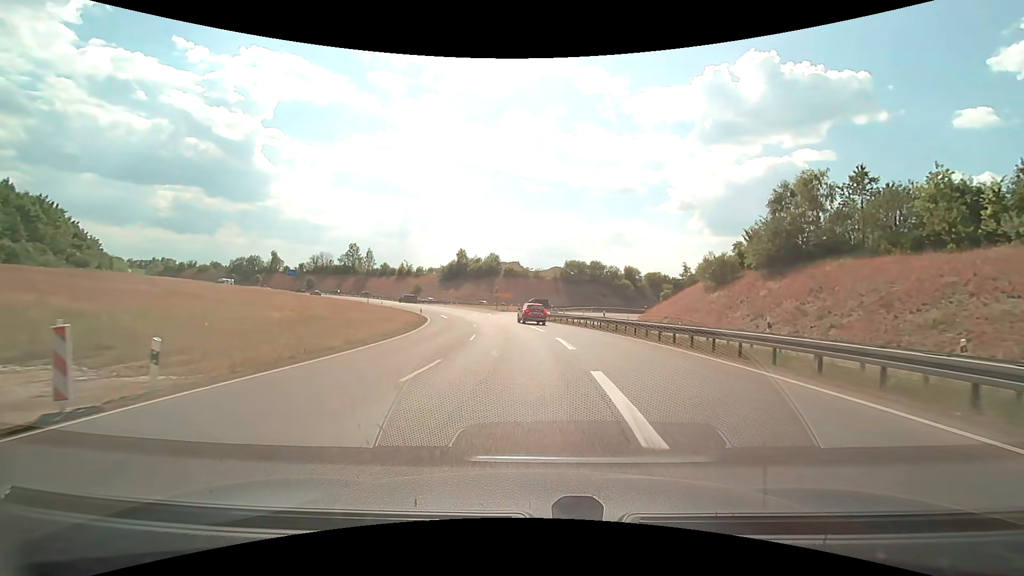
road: trunk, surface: asphalt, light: Day
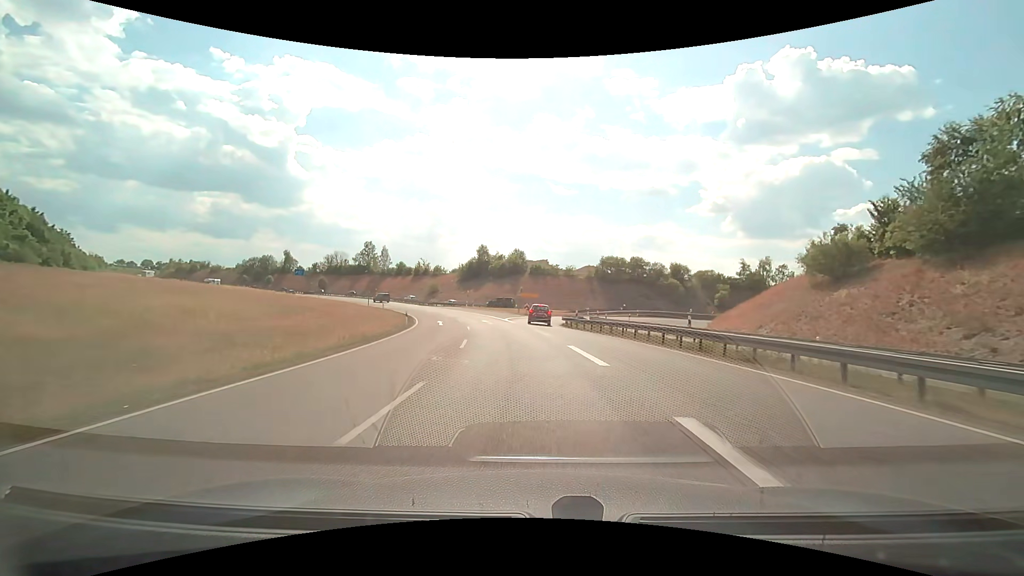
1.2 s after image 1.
(-0.5, +16.5) m; -3°
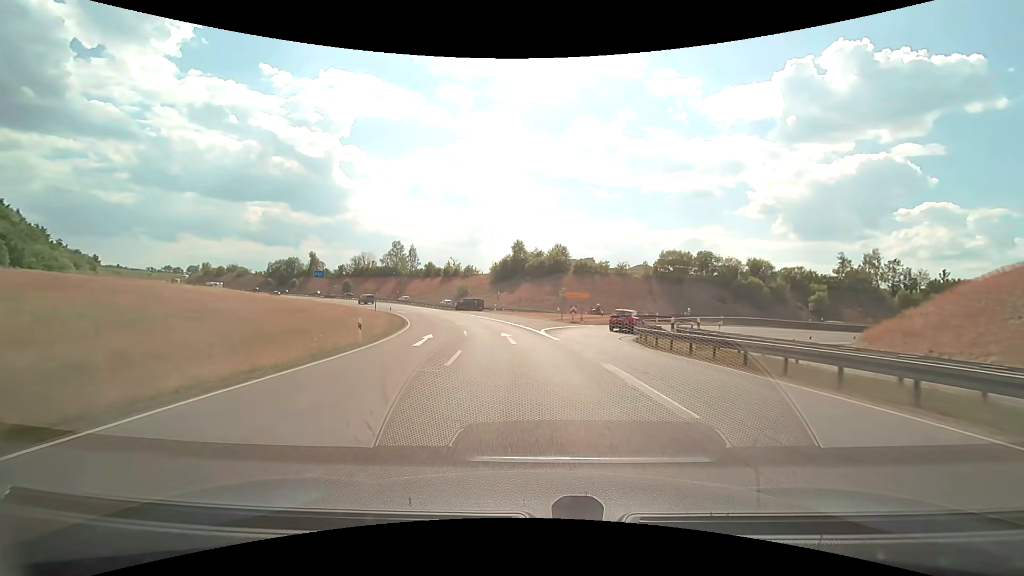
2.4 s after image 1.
(-0.7, +17.2) m; -5°
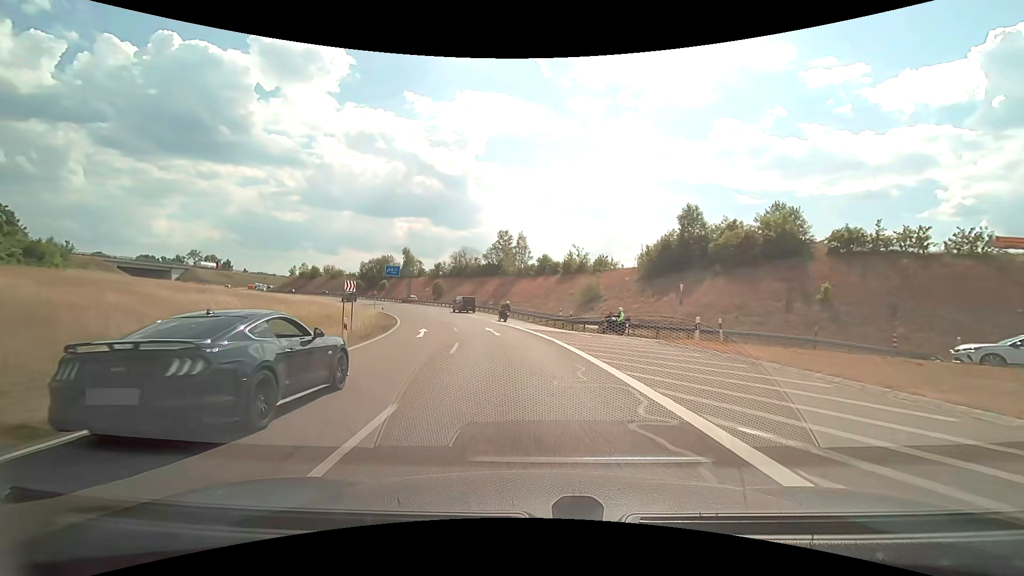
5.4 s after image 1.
(-5.9, +45.3) m; -15°
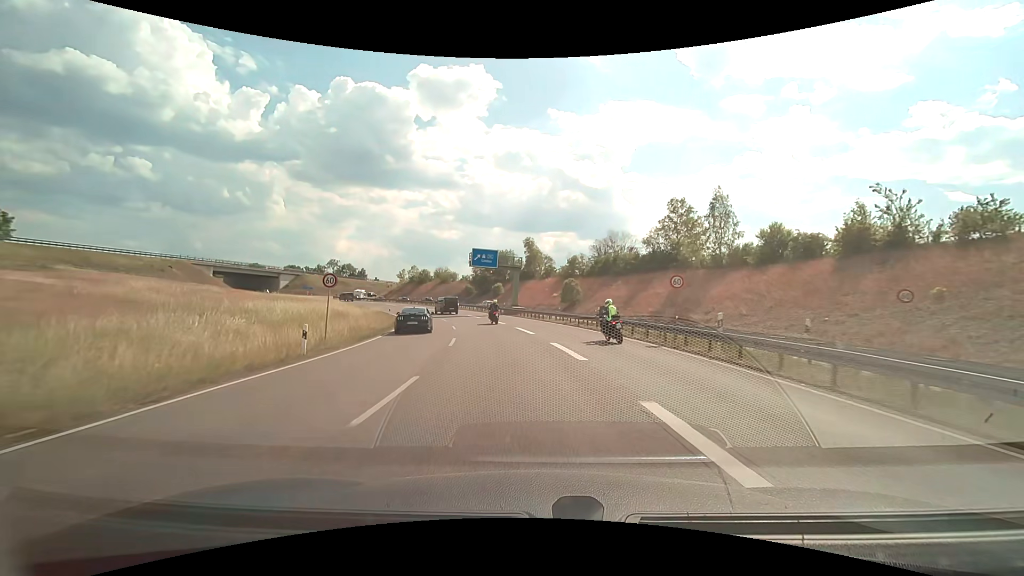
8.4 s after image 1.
(-6.2, +44.9) m; -16°
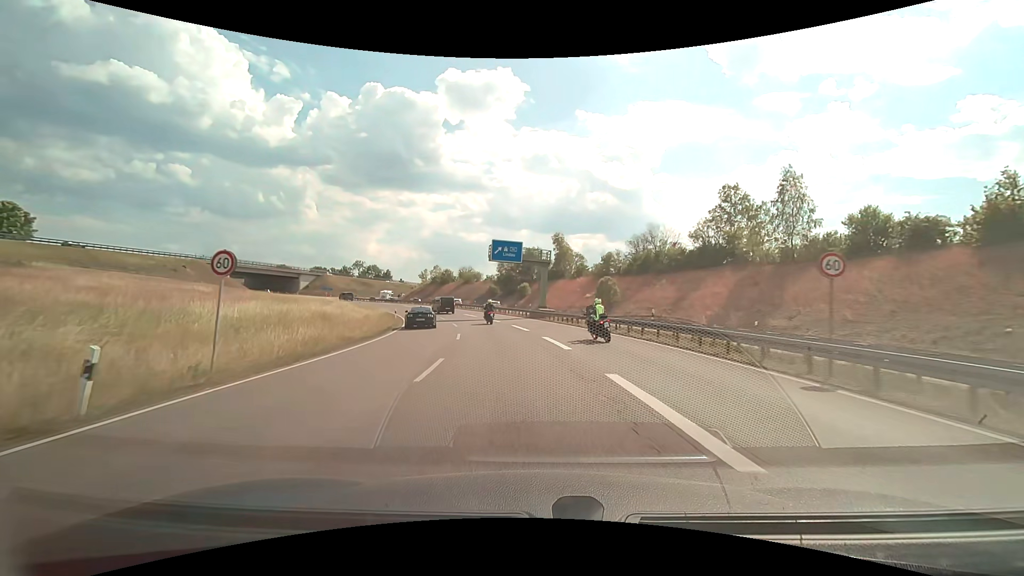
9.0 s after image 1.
(-0.3, +8.7) m; -4°
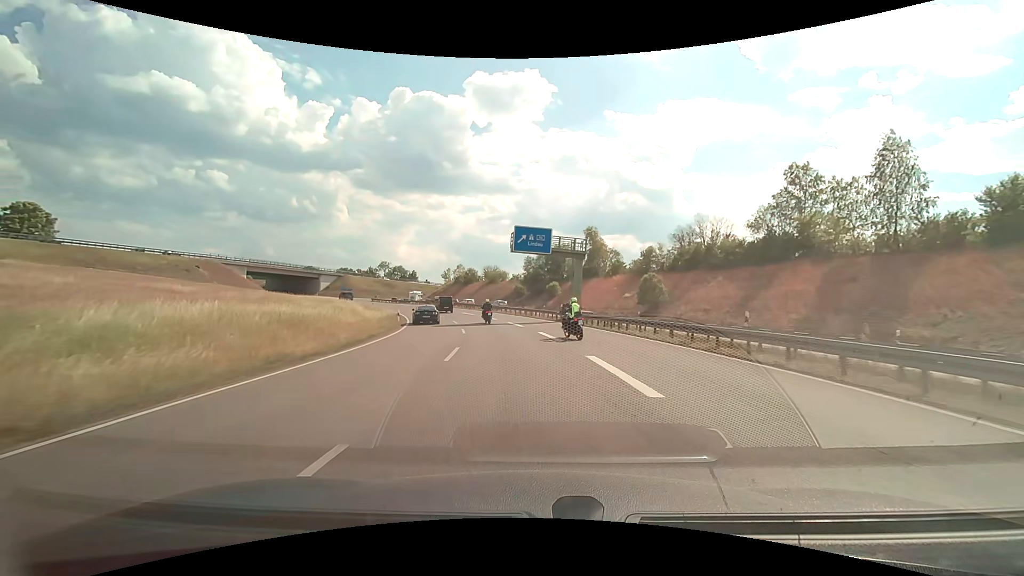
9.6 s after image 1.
(-0.2, +8.6) m; -3°
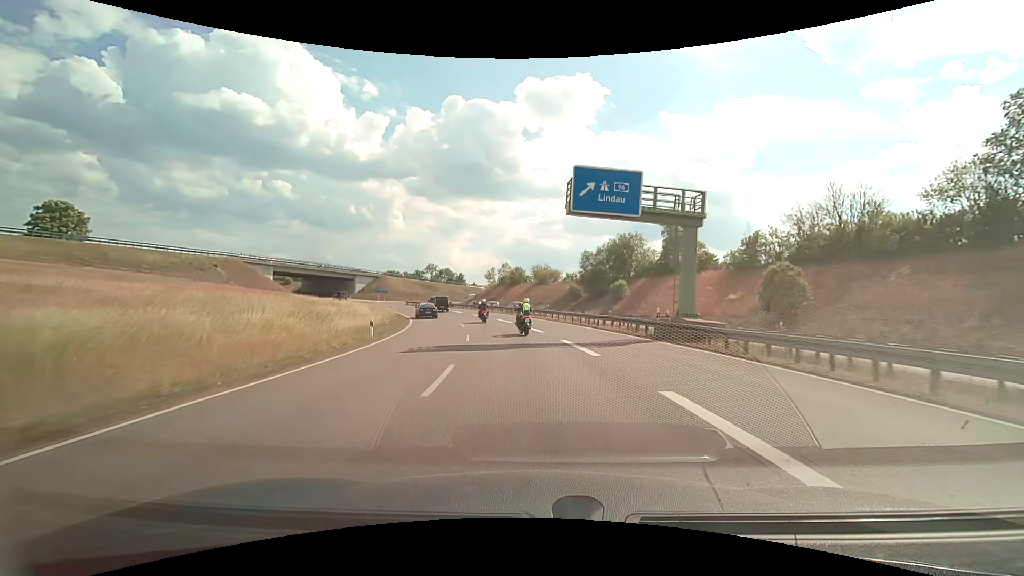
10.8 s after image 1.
(-0.9, +17.2) m; -6°
(0, +10) (-1, +20) (-3, +30) (-5, +40) (-7, +49) (-10, +59) (-14, +68) (-18, +77) (-23, +86) (-28, +94) m
